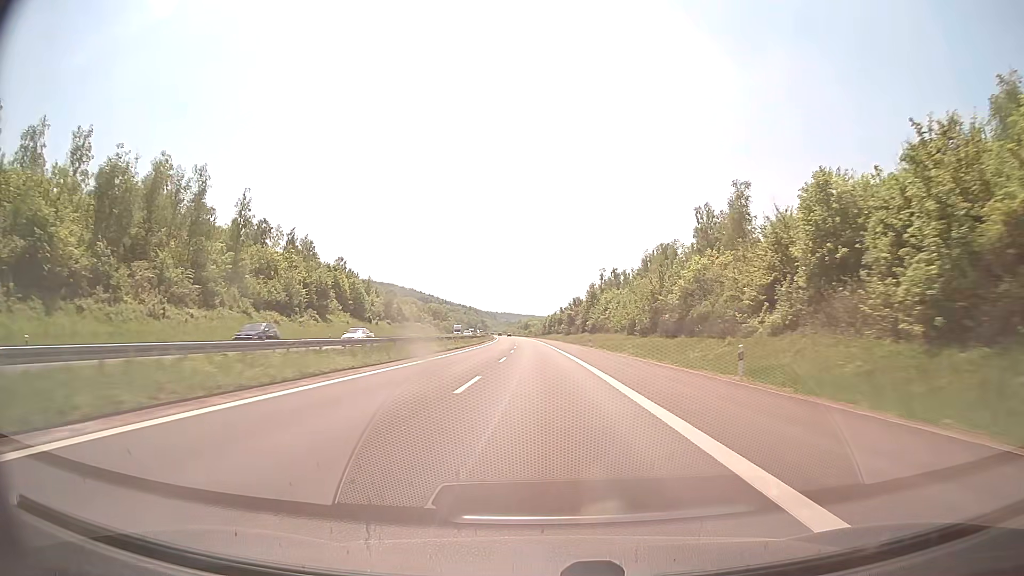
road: motorway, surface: concrete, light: Day
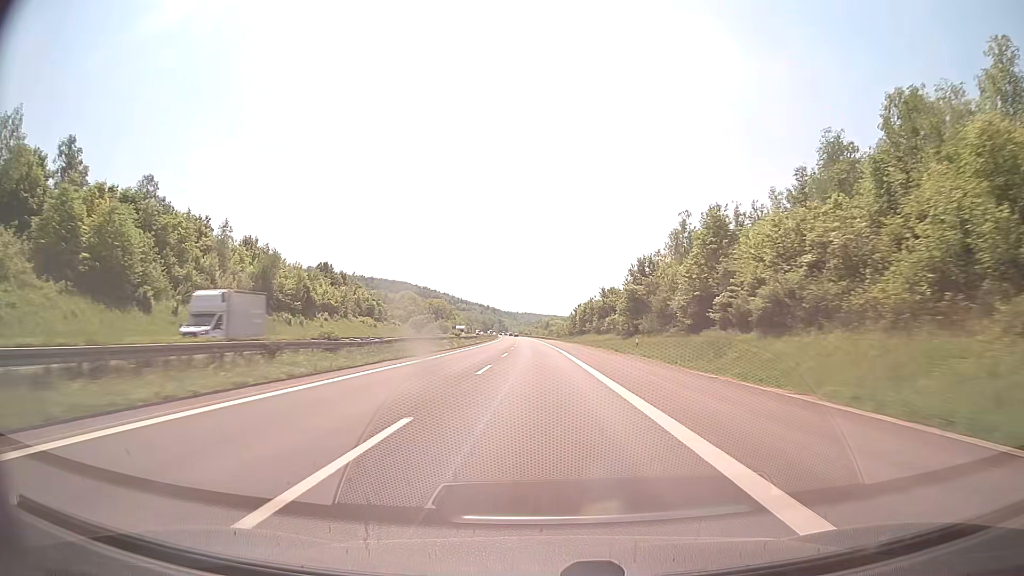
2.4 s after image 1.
(-1.3, +82.4) m; -2°
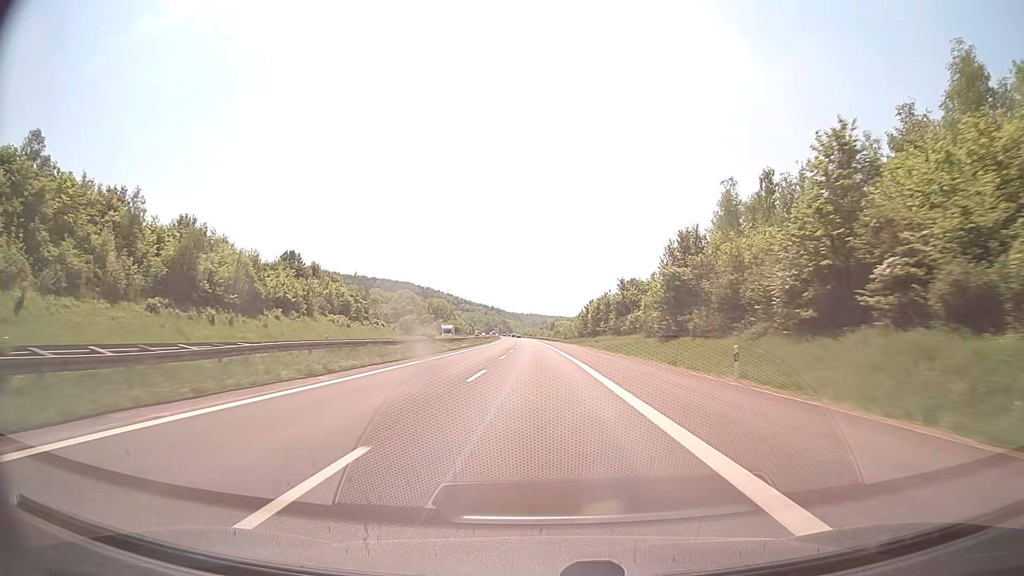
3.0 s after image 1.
(-0.1, +20.6) m; 0°
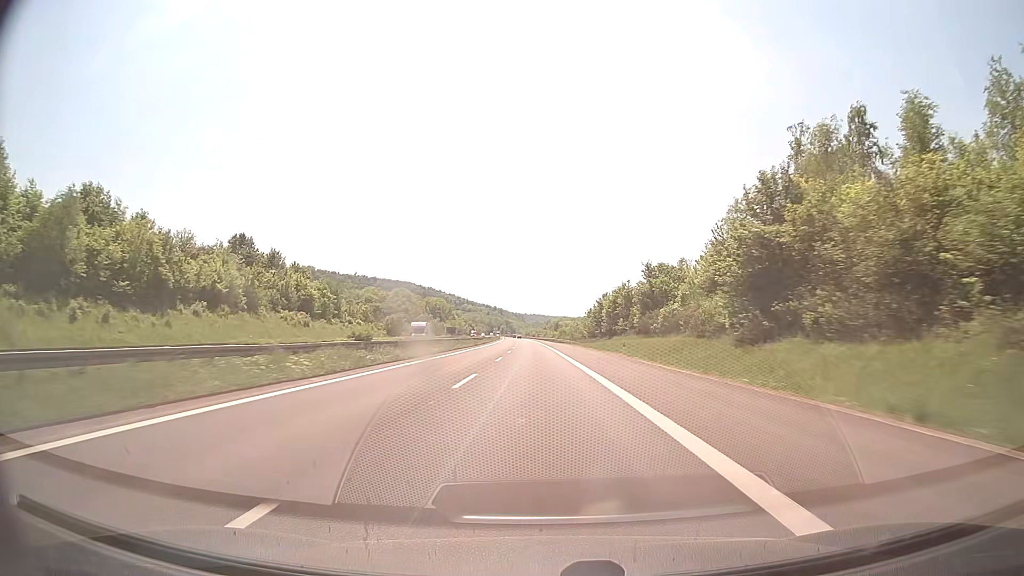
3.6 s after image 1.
(-0.1, +20.6) m; 0°
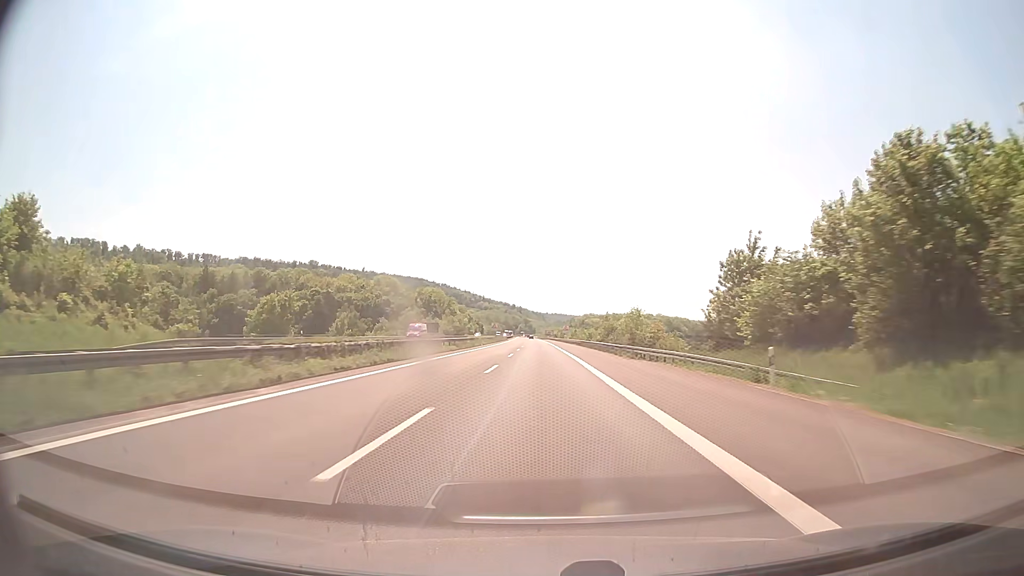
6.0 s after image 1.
(-1.3, +82.4) m; -2°
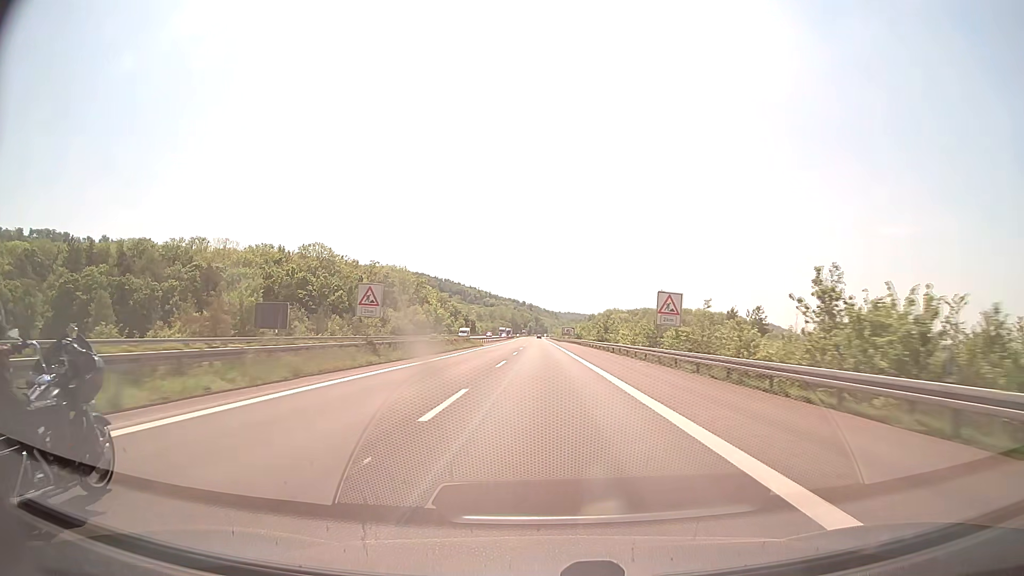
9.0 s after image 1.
(-0.8, +103.0) m; -1°
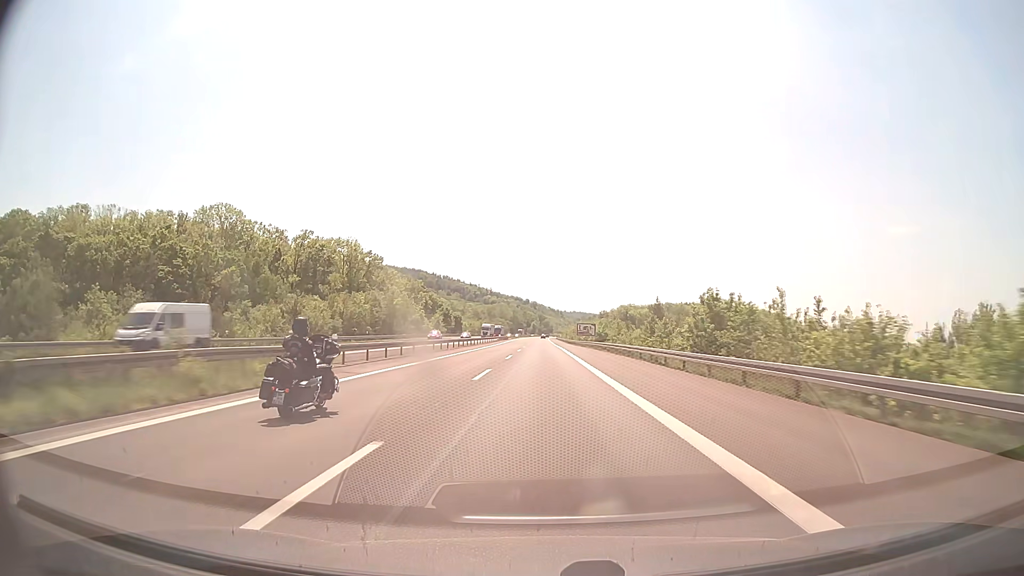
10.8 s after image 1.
(-0.2, +61.8) m; 0°
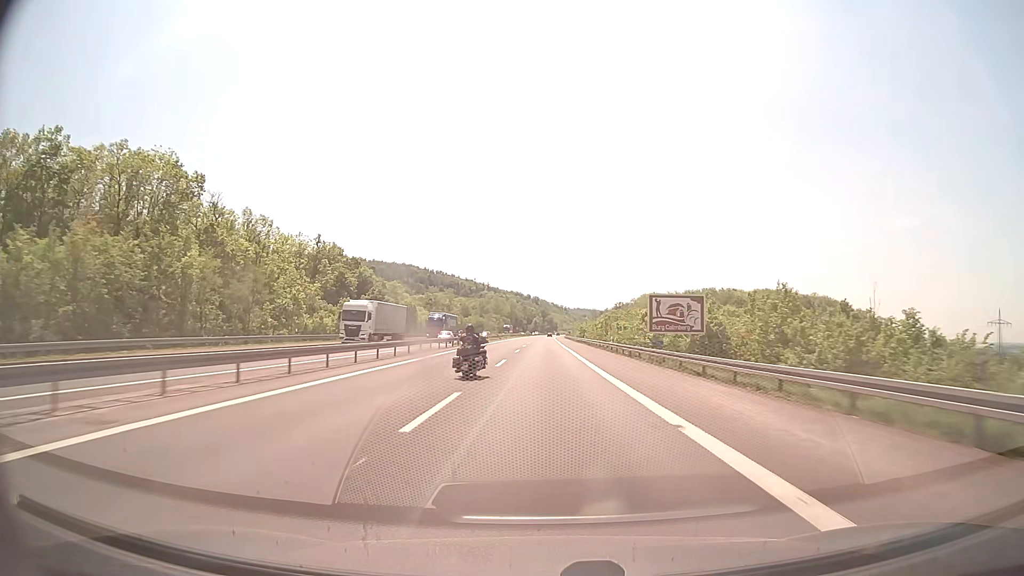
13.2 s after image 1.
(-0.2, +82.5) m; 0°
(0, +10) (0, +20) (0, +30) (0, +40) (0, +50) (0, +60) (0, +70) (0, +80) (+1, +90) (+1, +100) m
